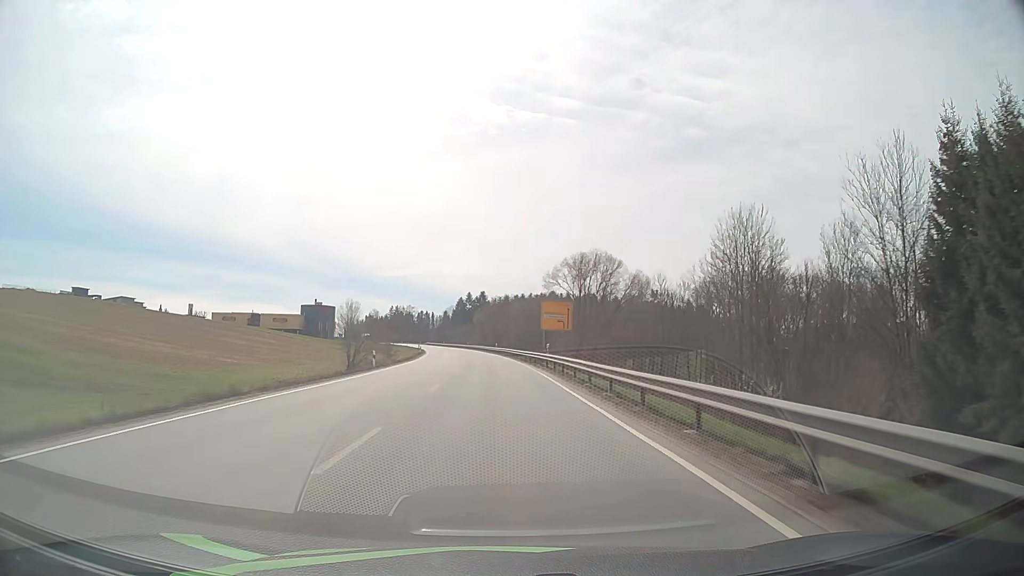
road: primary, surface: asphalt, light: Day
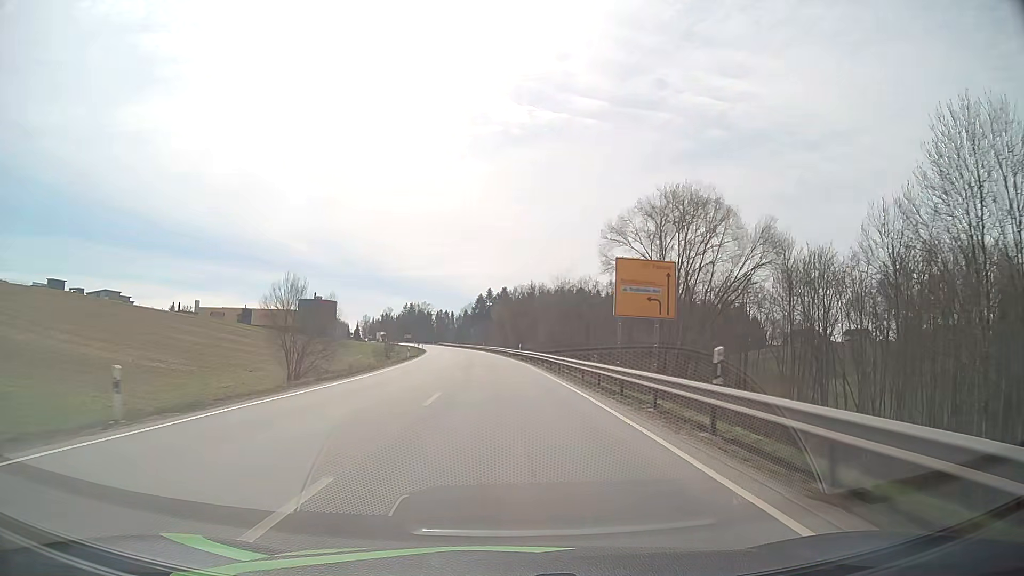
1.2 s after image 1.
(-0.5, +28.2) m; -2°
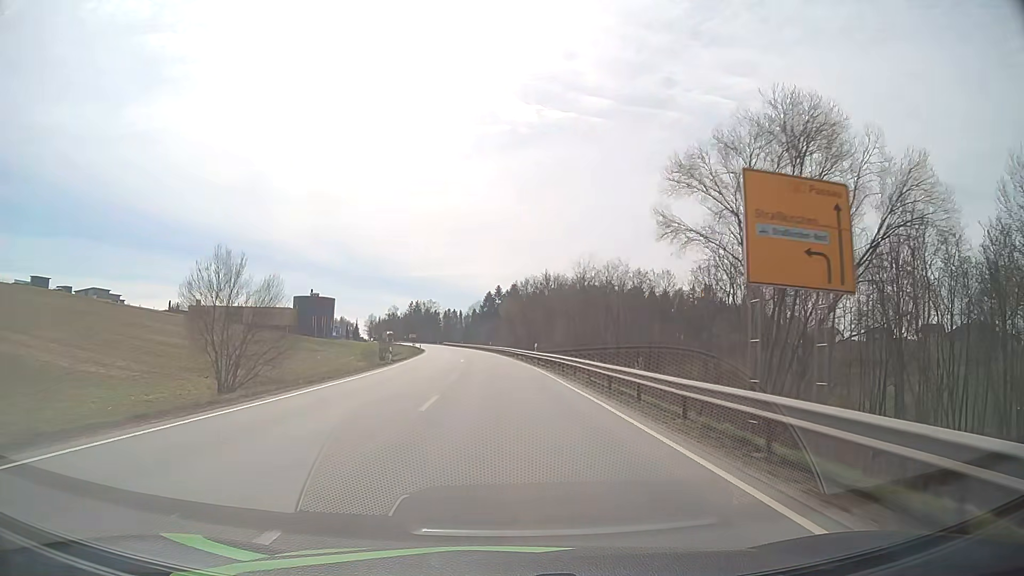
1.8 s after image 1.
(-0.1, +14.0) m; -1°
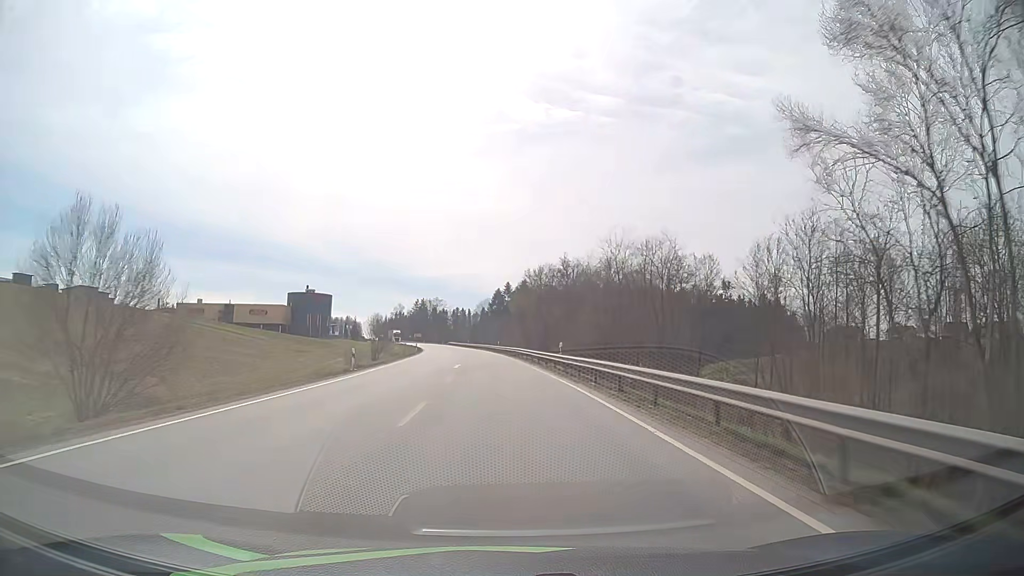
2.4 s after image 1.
(-0.1, +14.0) m; -1°
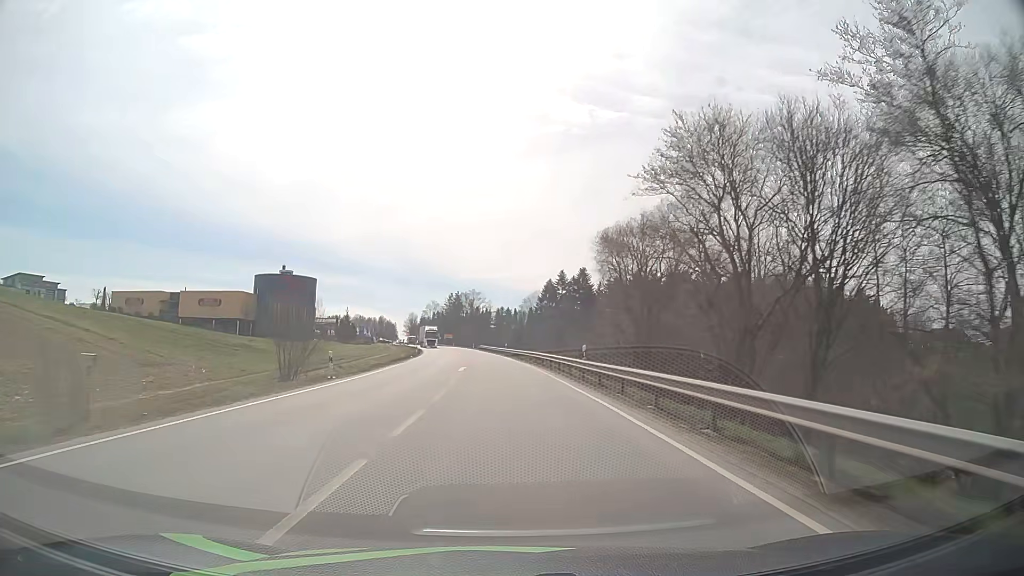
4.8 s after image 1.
(-2.0, +55.7) m; -4°
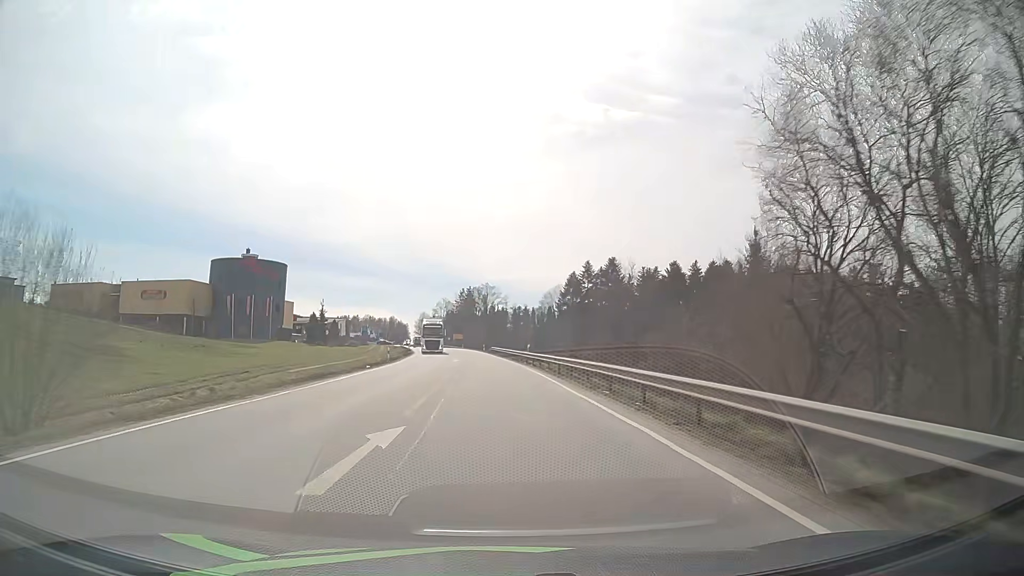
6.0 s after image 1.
(-0.3, +27.6) m; -1°
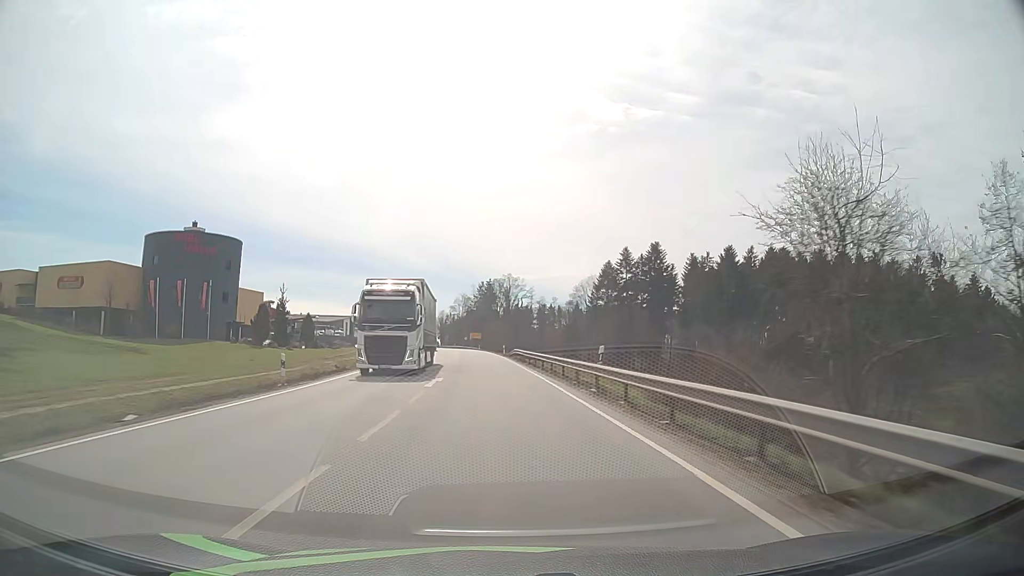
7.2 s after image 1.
(-0.5, +27.3) m; -2°
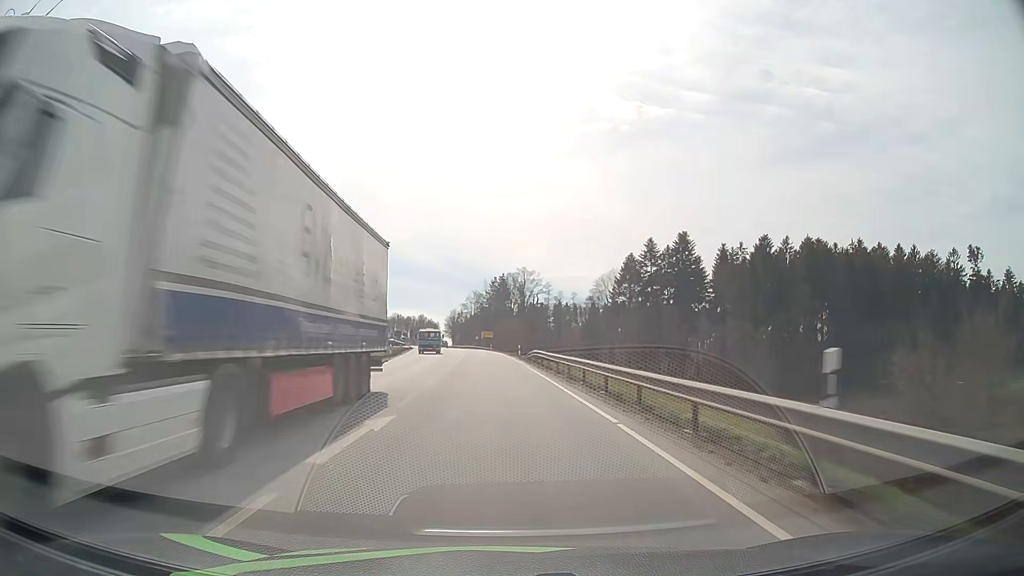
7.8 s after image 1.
(-0.1, +13.6) m; -1°
(0, +10) (0, +20) (-1, +30) (-1, +40) (-1, +50) (-2, +60) (-3, +70) (-3, +80) (-4, +90) (-5, +100) m
